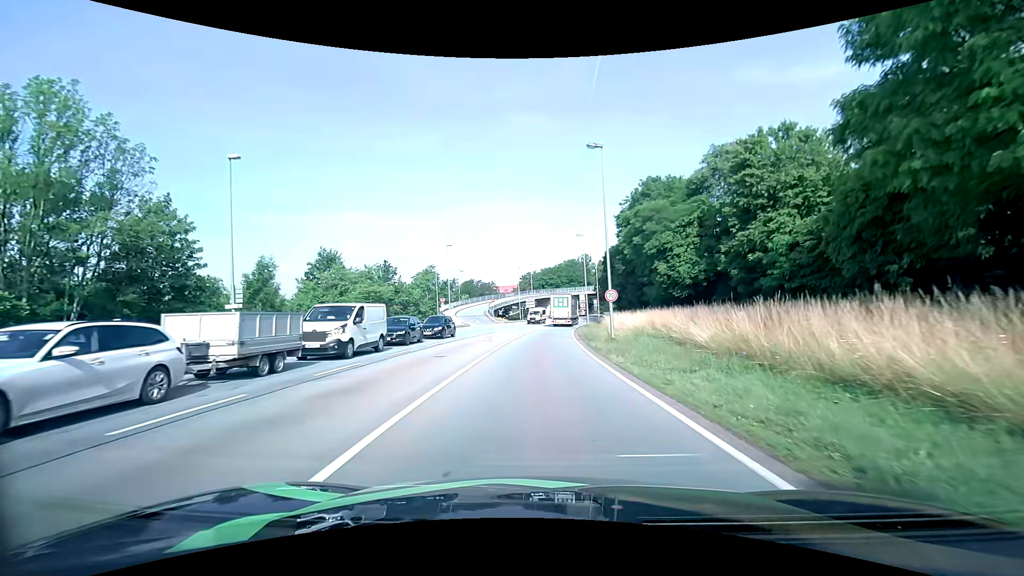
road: primary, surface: asphalt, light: Day
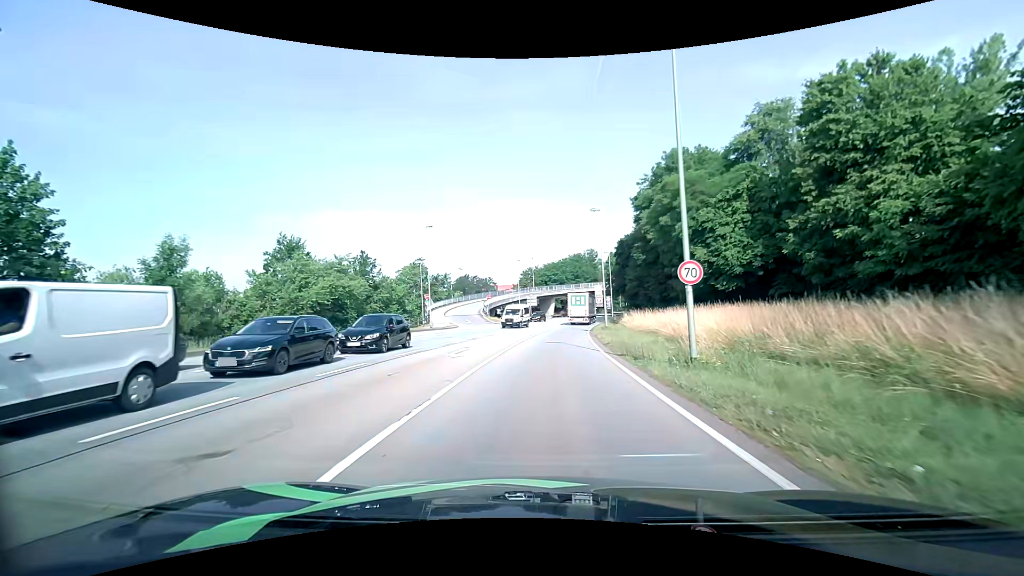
(-0.2, +12.7) m; -1°
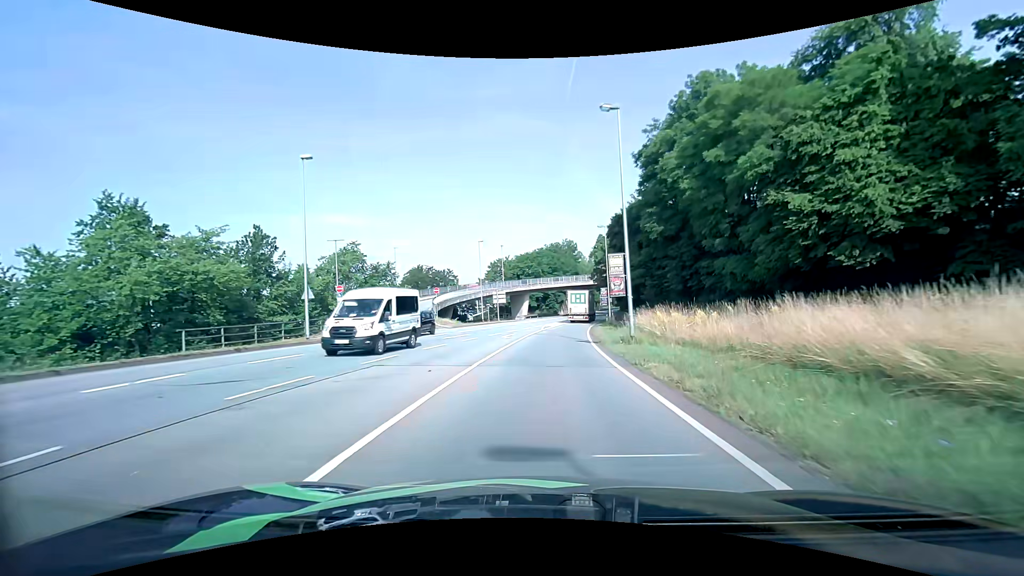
(+0.5, +21.1) m; +3°
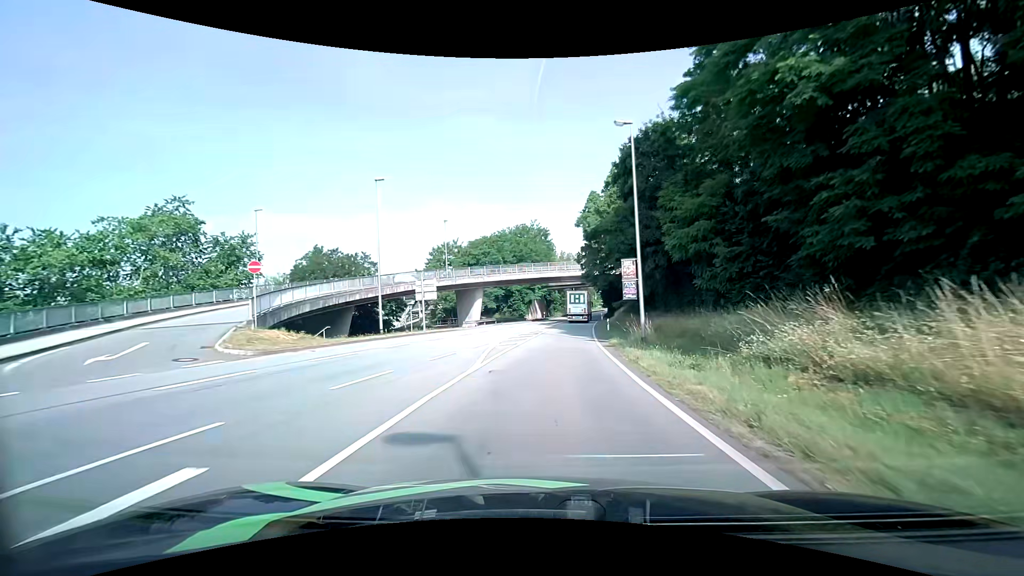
(+1.0, +28.7) m; +4°
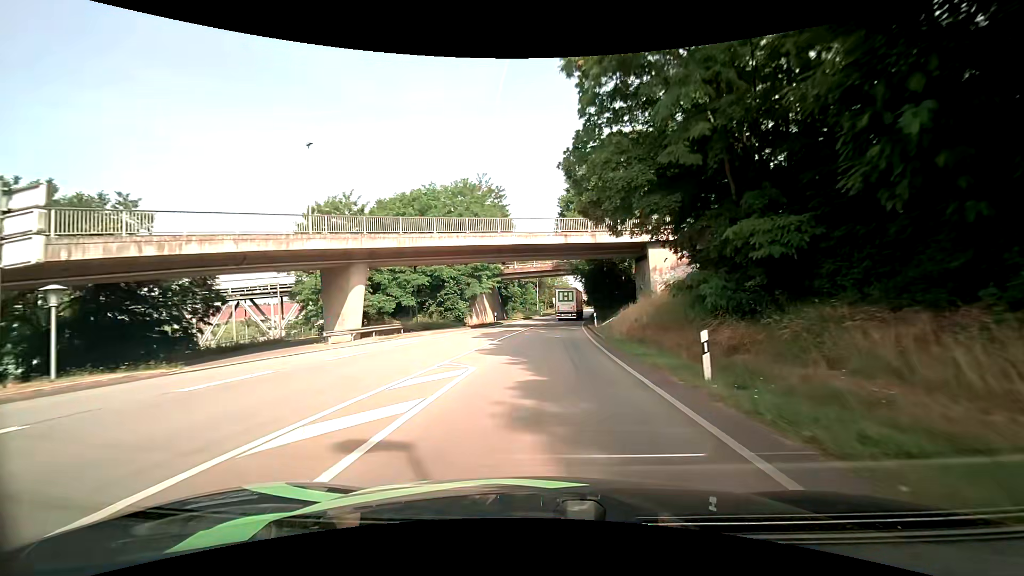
(+1.3, +30.1) m; +4°
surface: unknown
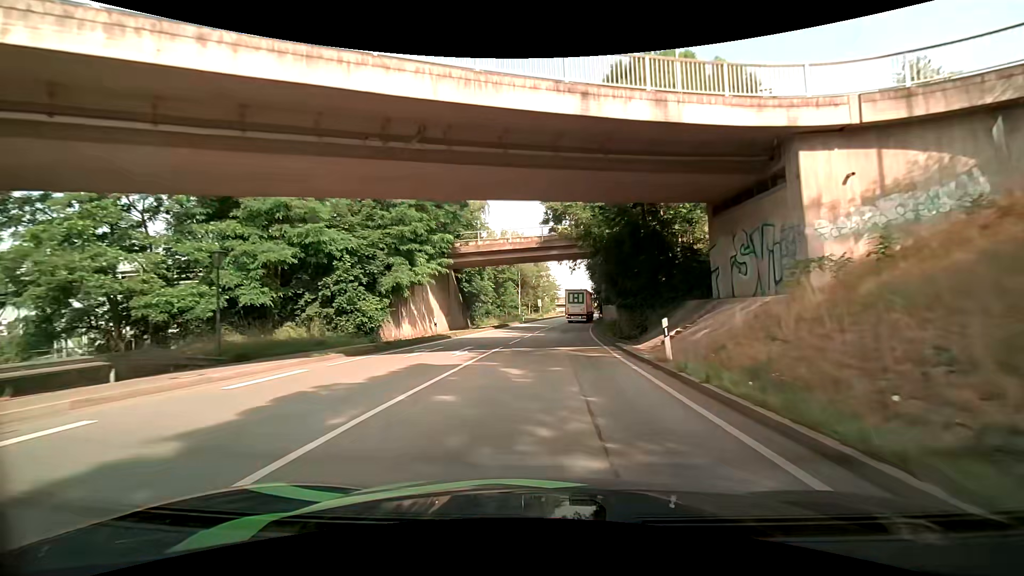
(+0.4, +23.4) m; +2°
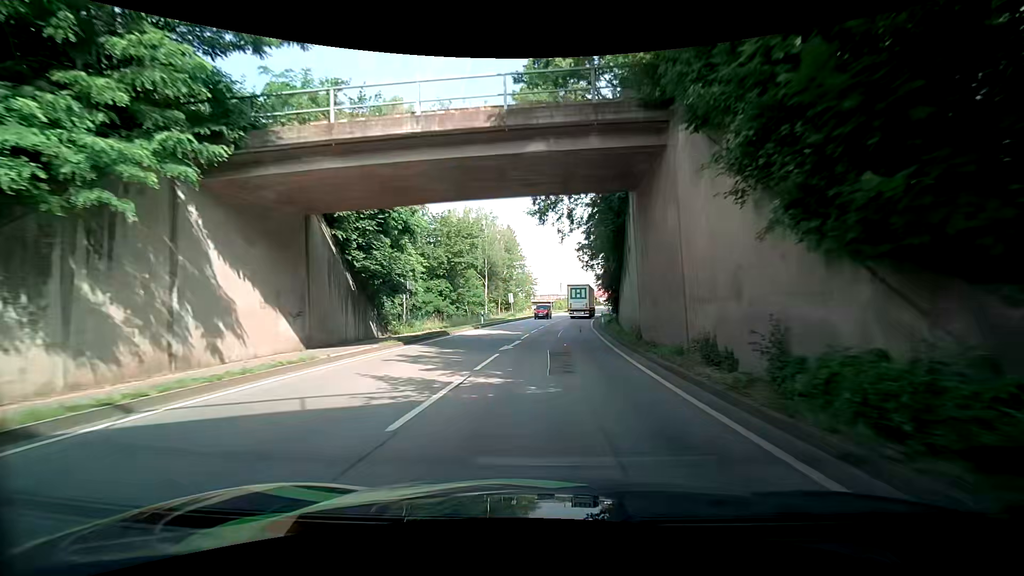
(+0.7, +23.1) m; +3°
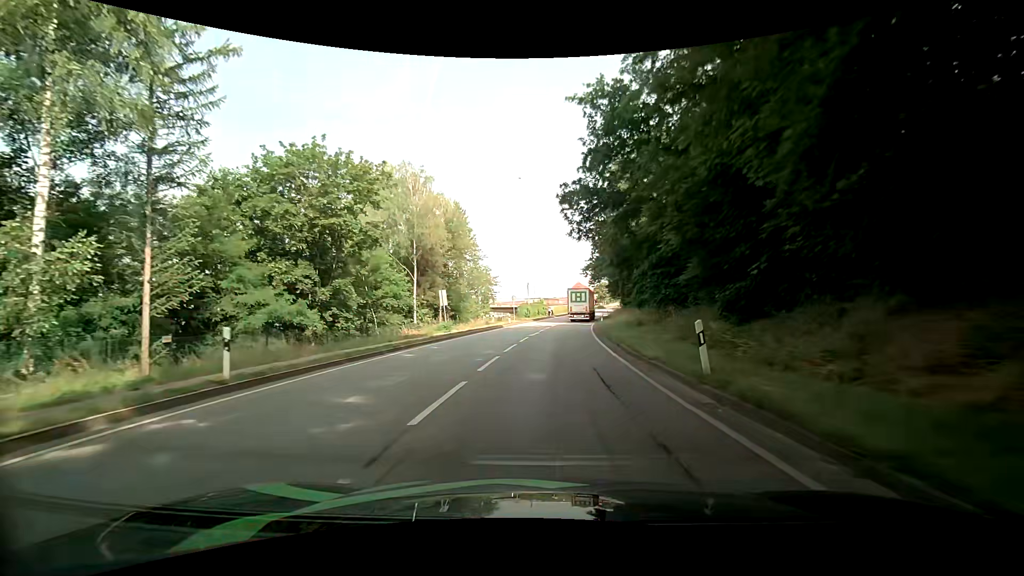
(+1.4, +29.3) m; +5°
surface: asphalt
(0, +10) (0, +20) (+1, +30) (+1, +40) (+2, +50) (+4, +60) (+5, +70) (+7, +80) (+9, +89) (+11, +99) m
